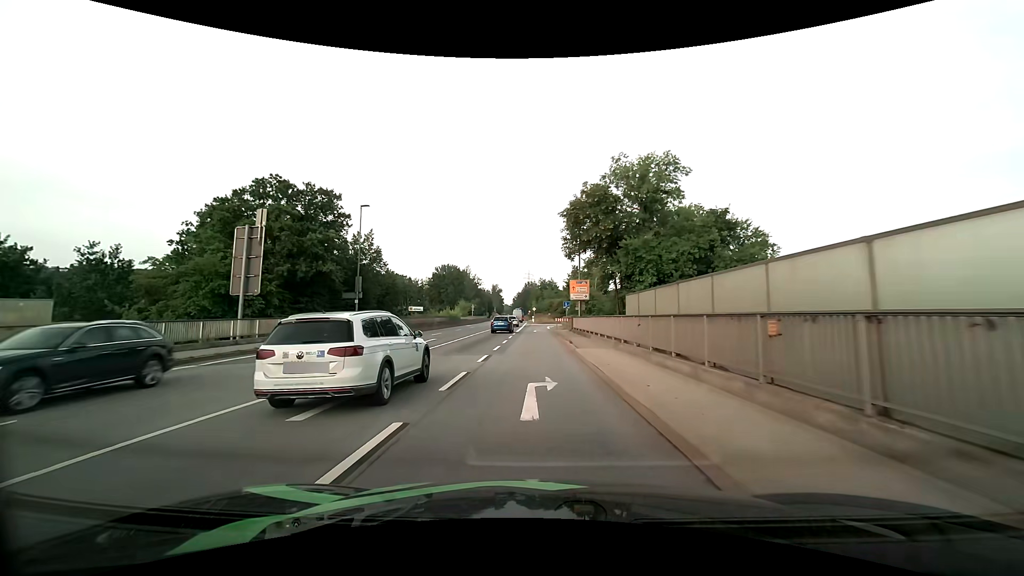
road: primary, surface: asphalt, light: Day
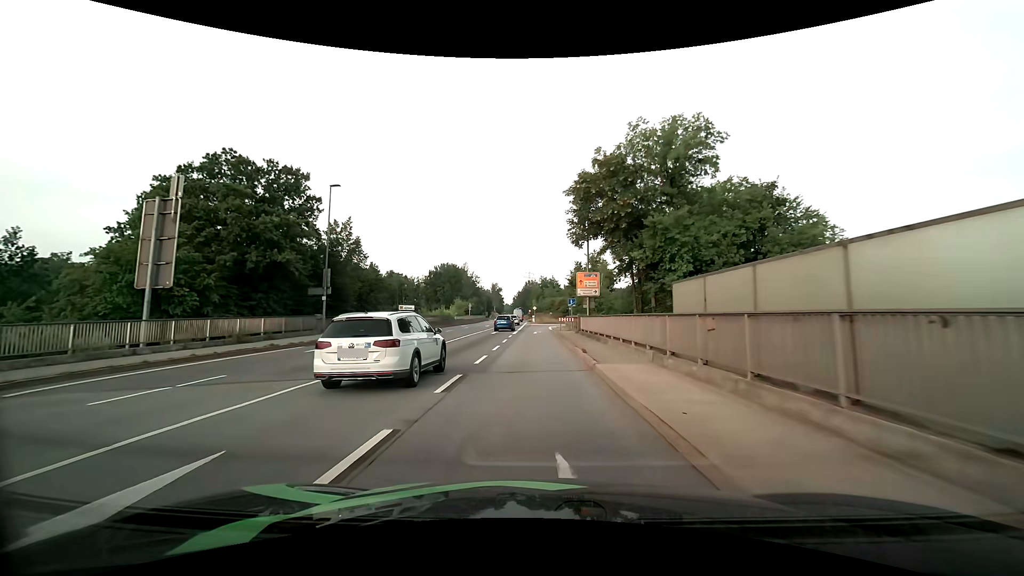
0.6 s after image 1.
(0.0, +6.4) m; 0°
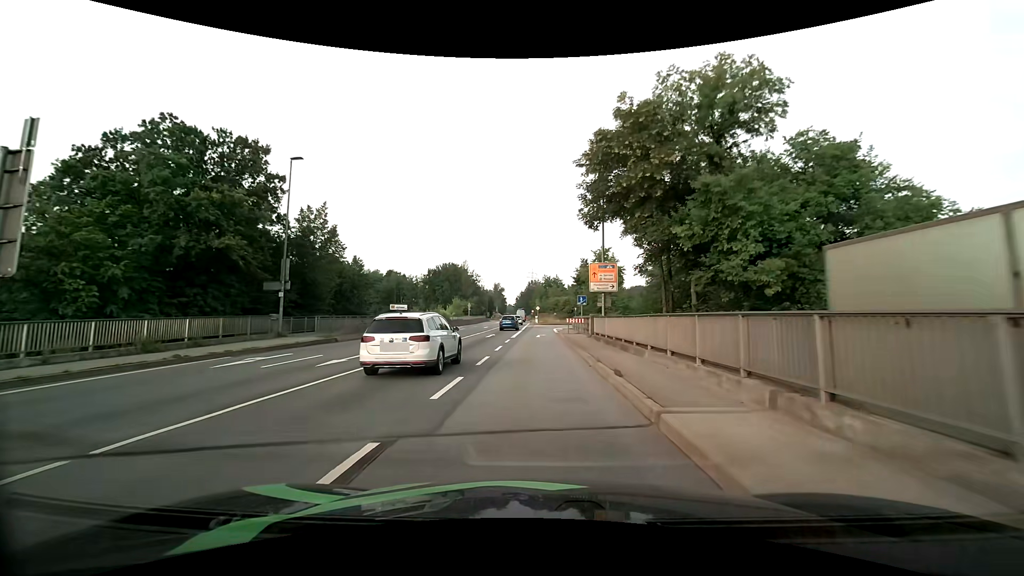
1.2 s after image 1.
(0.0, +6.3) m; 0°
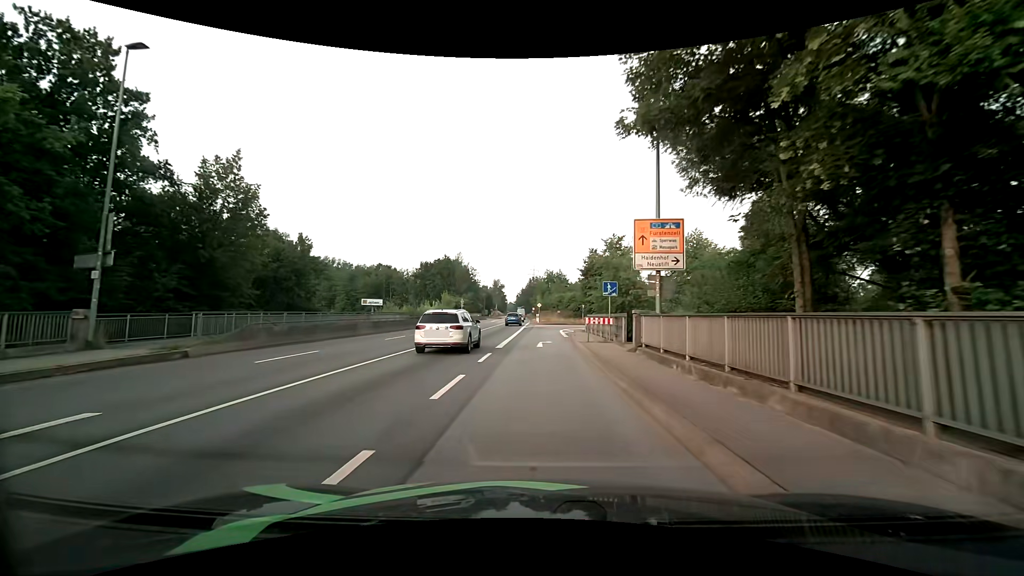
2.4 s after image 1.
(0.0, +12.3) m; 0°
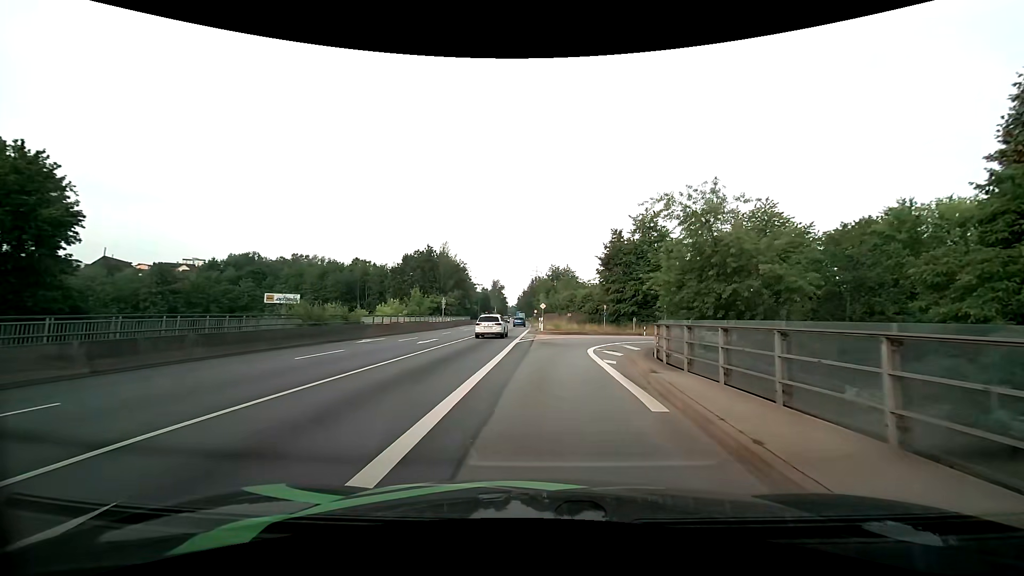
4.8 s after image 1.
(-0.1, +21.8) m; -1°
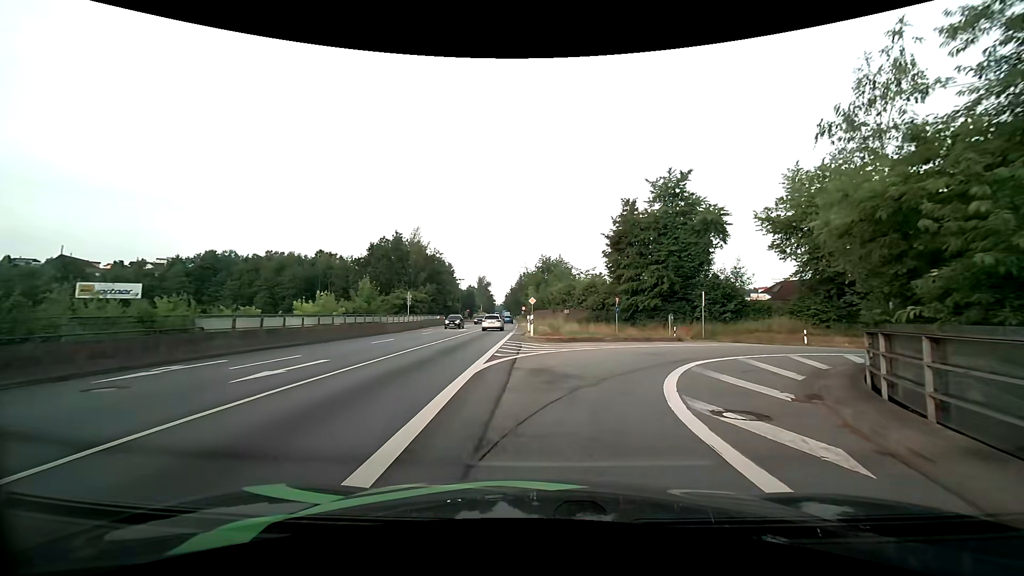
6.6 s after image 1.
(+0.1, +14.6) m; +2°
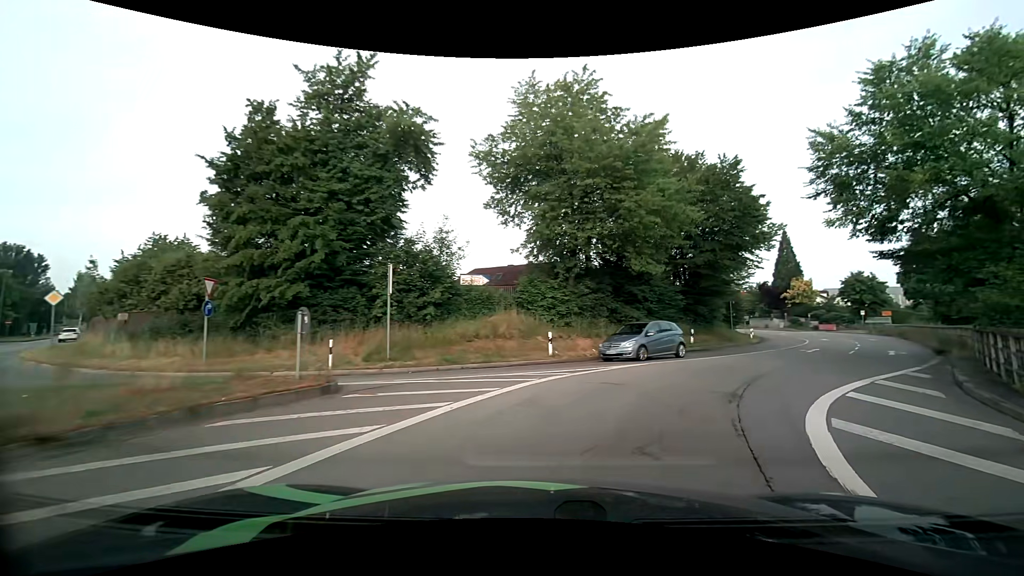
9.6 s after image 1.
(+4.6, +19.5) m; +35°
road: primary_link
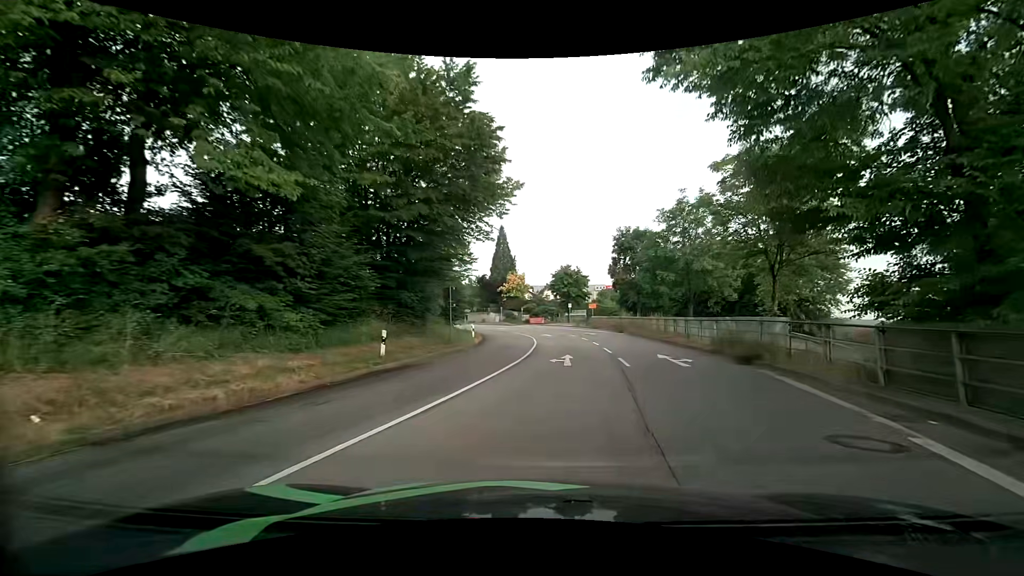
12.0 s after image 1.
(+4.5, +14.5) m; +30°
(+1, +10) (+2, +20) (+2, +30) (+2, +40) (+1, +50) (0, +60) (-3, +69) (-6, +79) (-10, +88) (-15, +97) m
